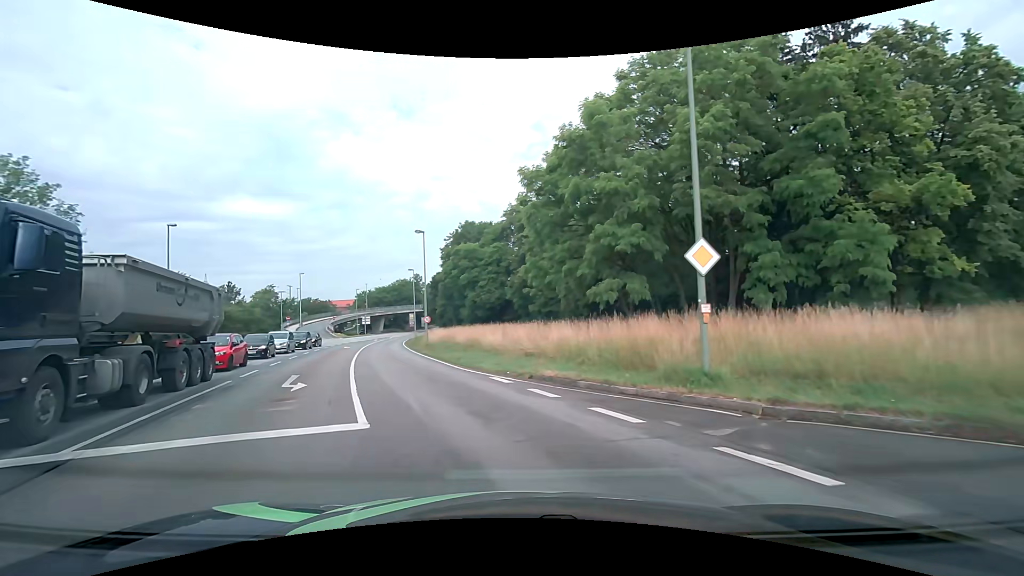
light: Day
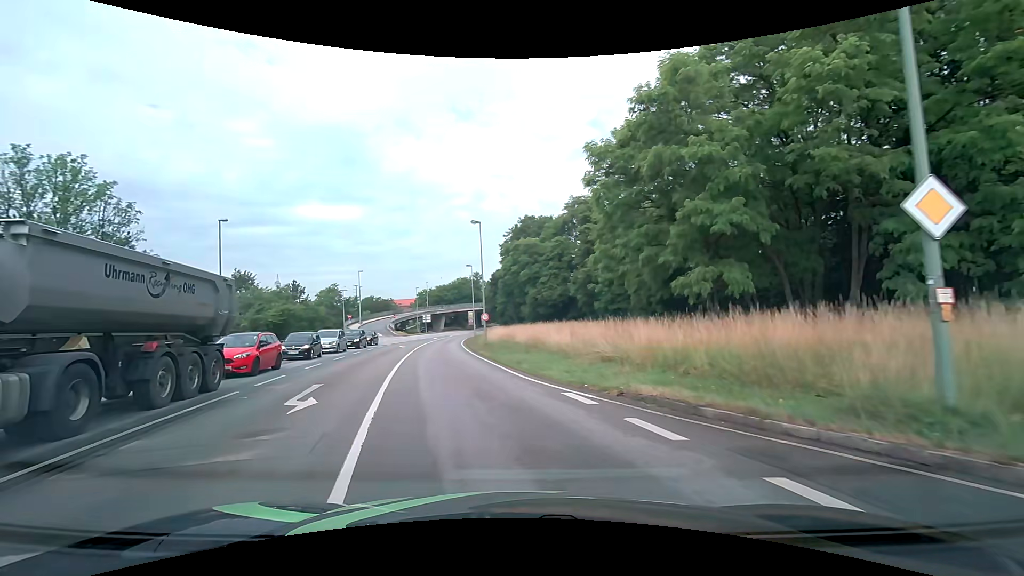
(-0.2, +4.0) m; -7°
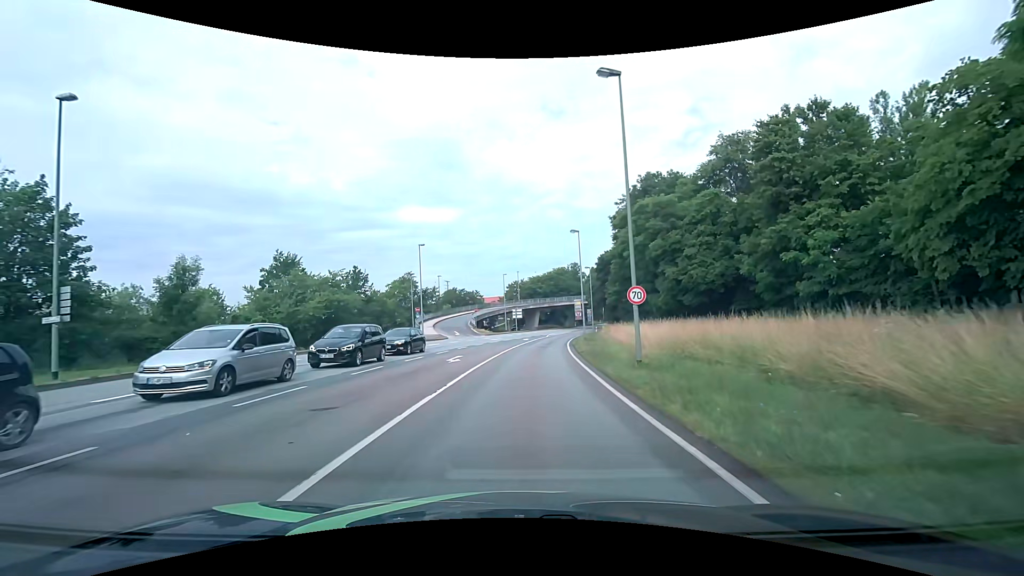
(-3.4, +23.4) m; -12°
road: primary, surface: asphalt
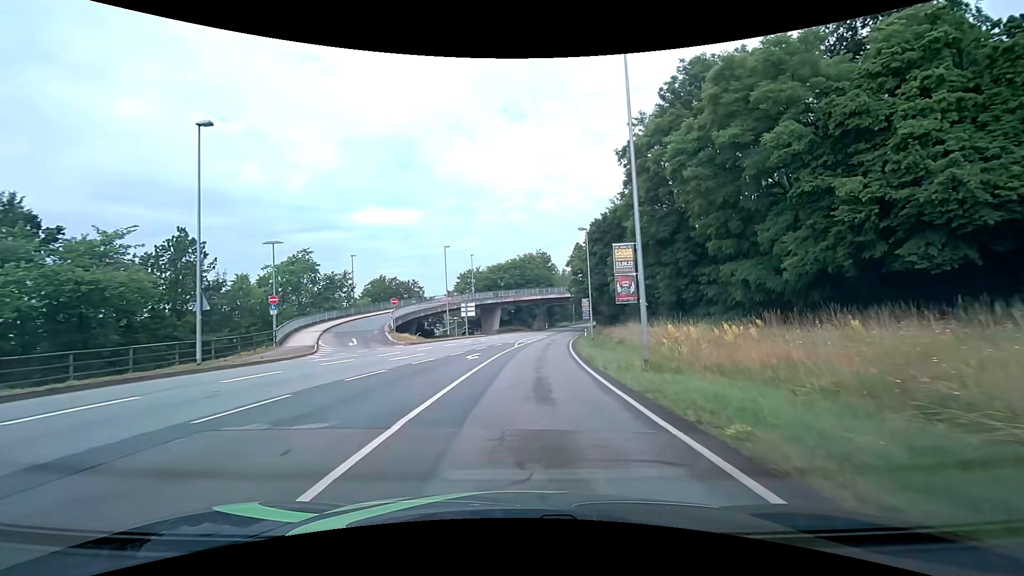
(+0.7, +31.5) m; +4°
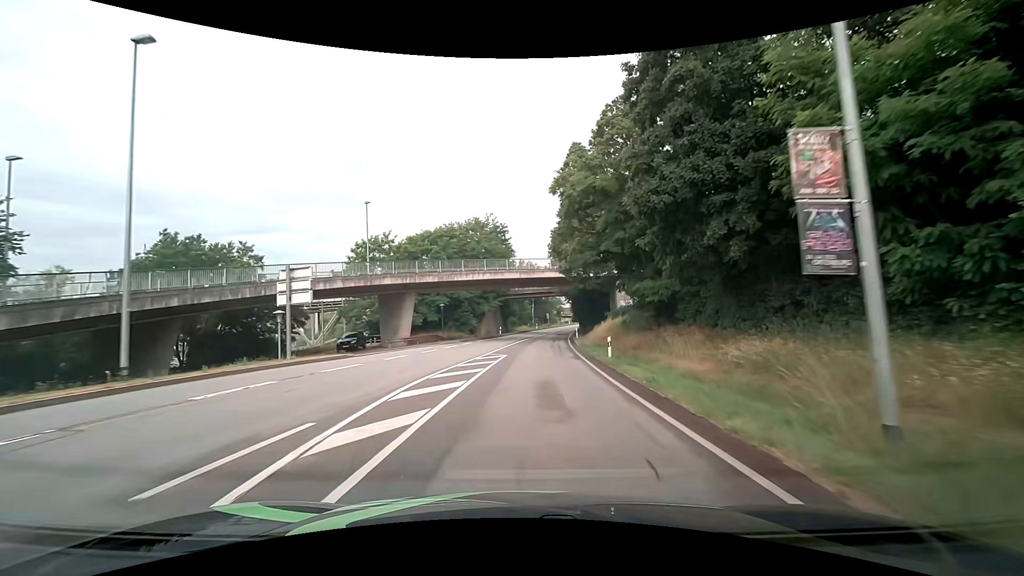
(+1.7, +39.6) m; +5°
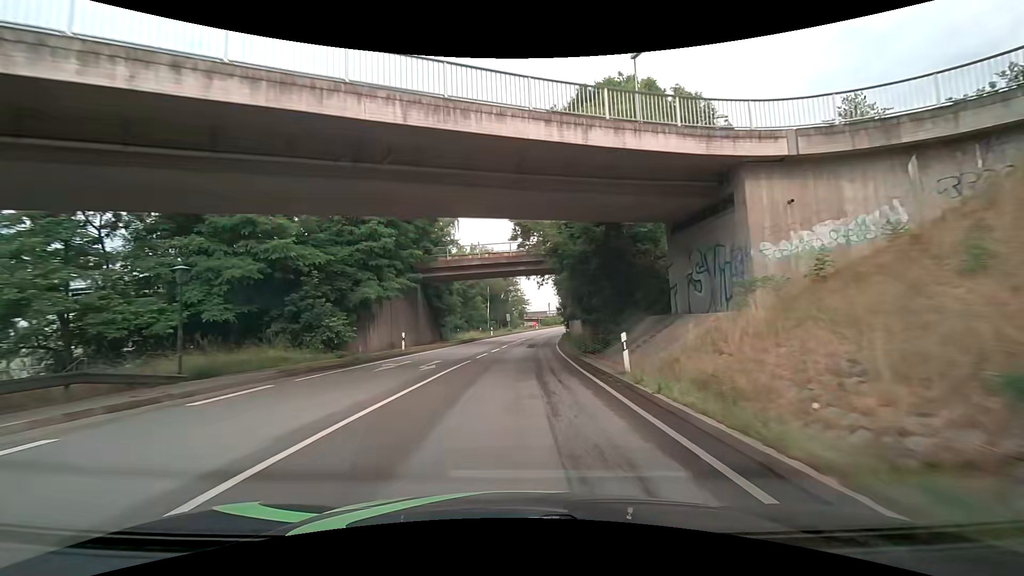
(+1.8, +36.2) m; +5°
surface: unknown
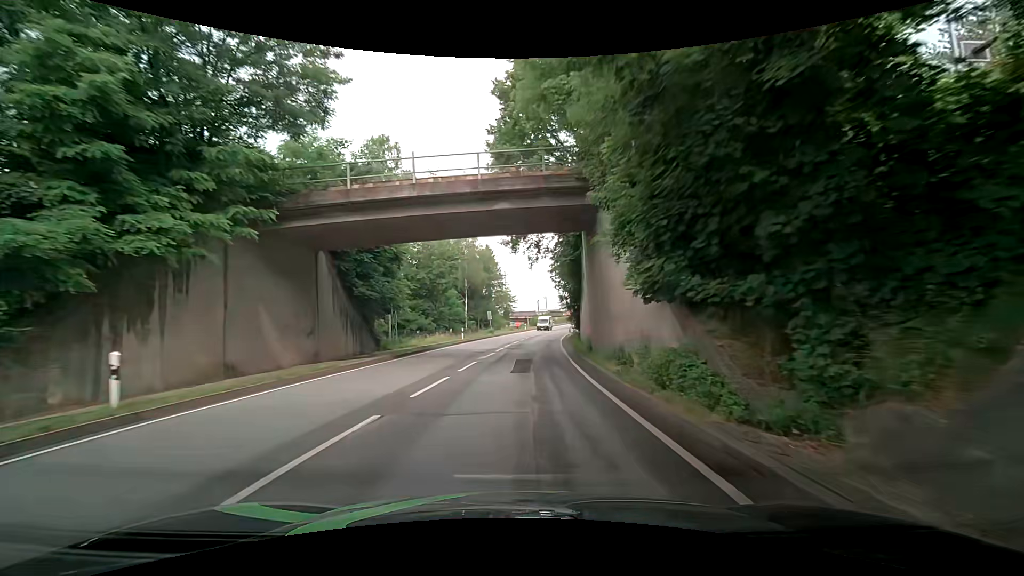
(+0.3, +19.2) m; -1°
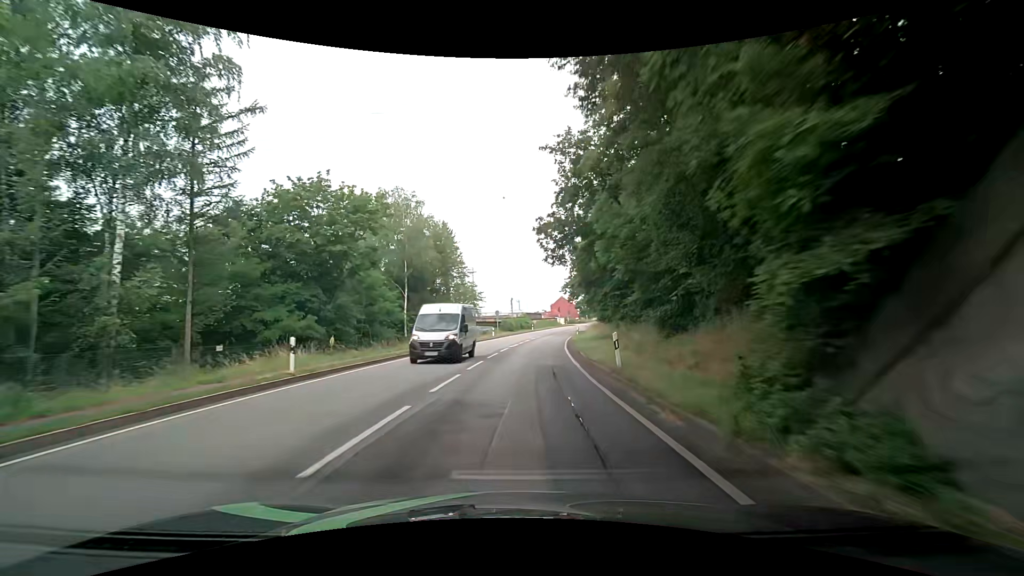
(+1.6, +29.2) m; +7°
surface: asphalt
(0, +10) (0, +20) (0, +30) (+1, +40) (+2, +50) (+3, +60) (+4, +70) (+6, +80) (+7, +90) (+9, +99) m
